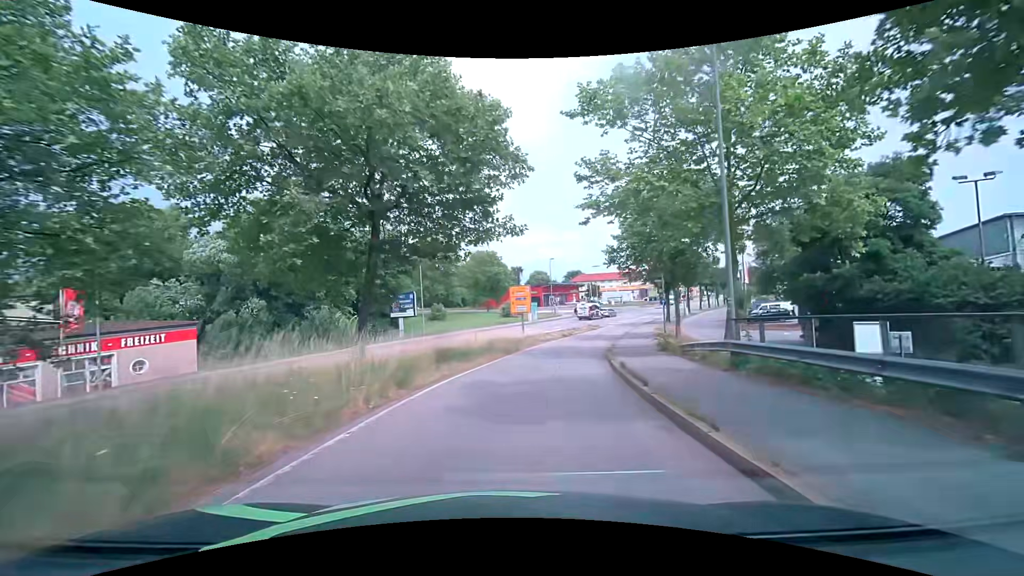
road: primary_link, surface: asphalt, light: Day
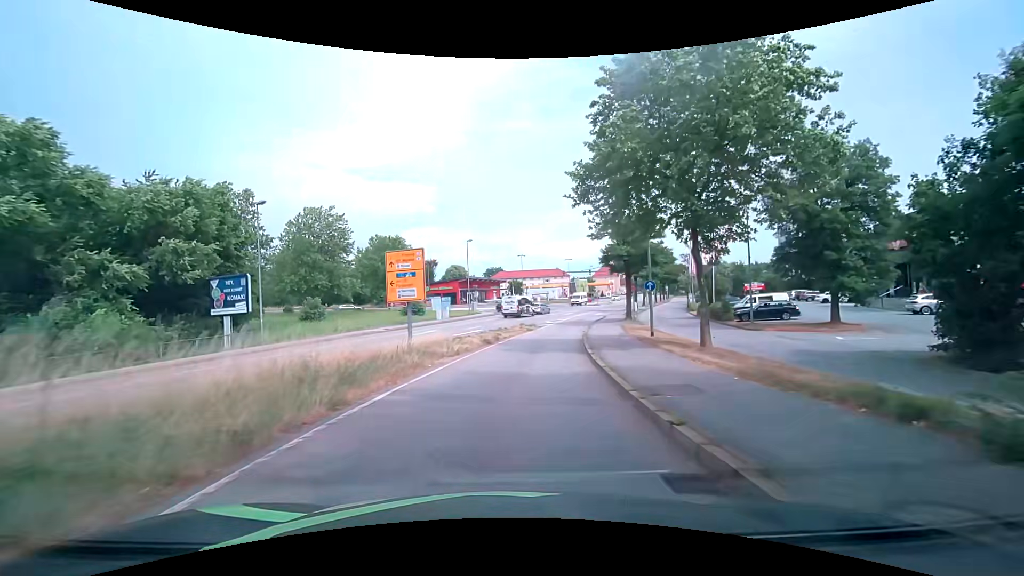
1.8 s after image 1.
(+1.5, +18.4) m; +8°
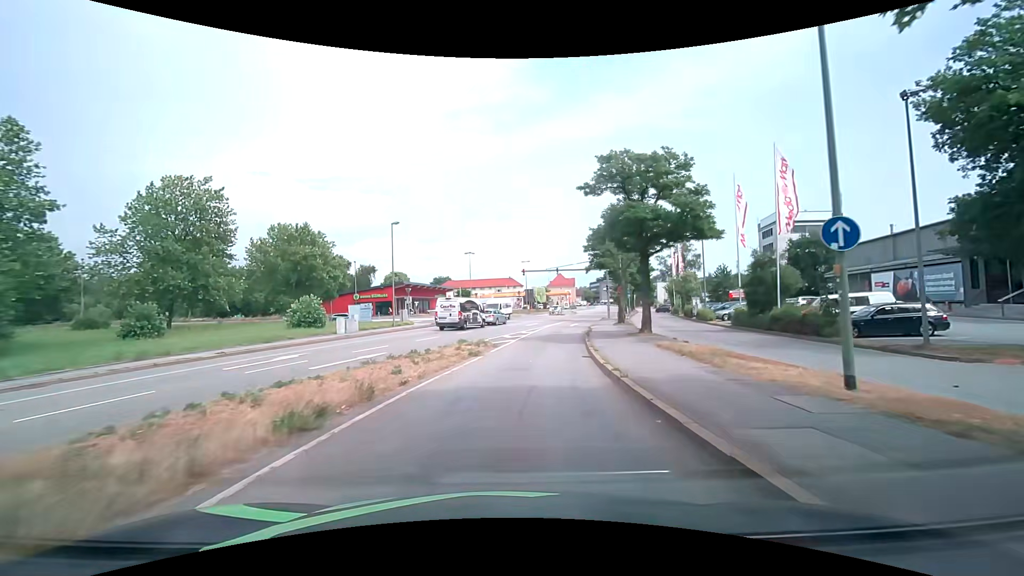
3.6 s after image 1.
(+1.0, +18.2) m; +6°
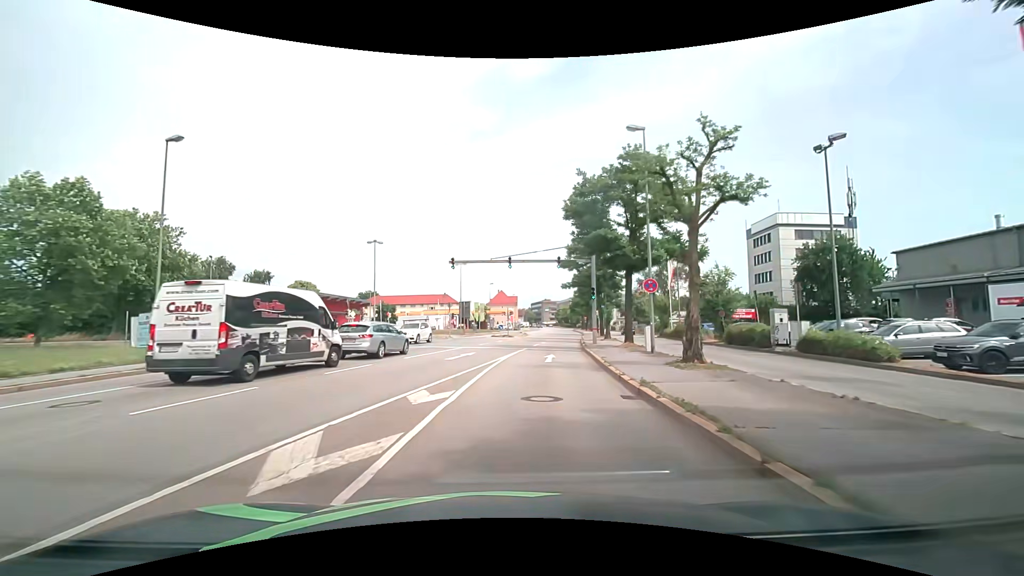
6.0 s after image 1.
(+1.6, +24.6) m; +8°
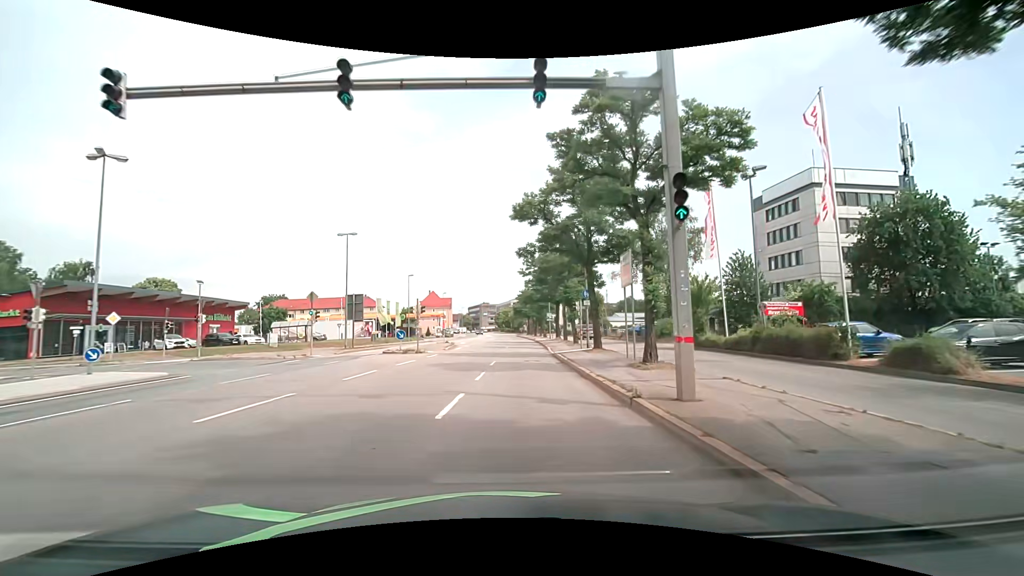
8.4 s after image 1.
(+1.5, +26.3) m; +6°
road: primary
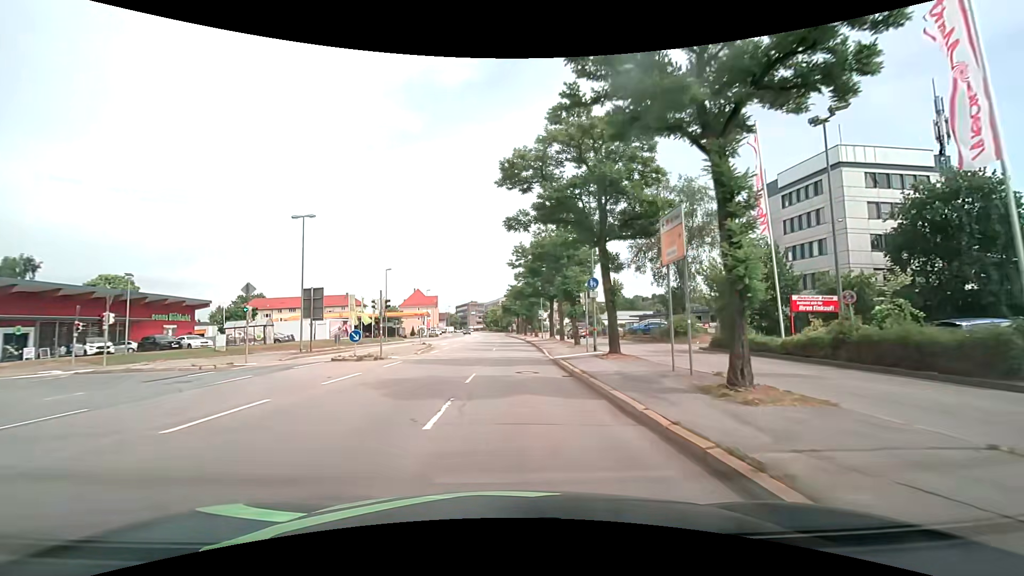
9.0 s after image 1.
(+0.1, +6.8) m; +2°
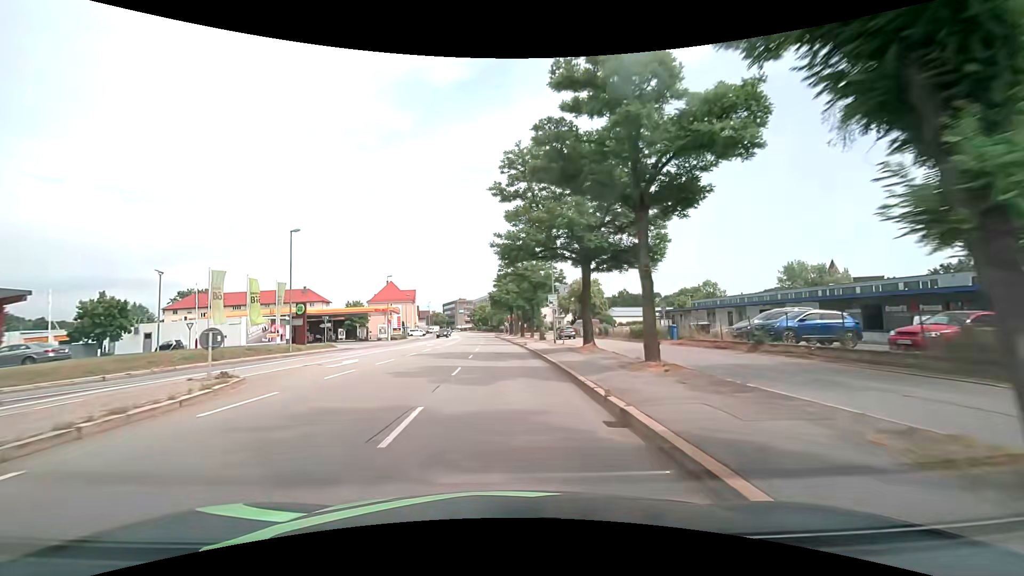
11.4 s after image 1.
(+0.2, +28.0) m; +1°
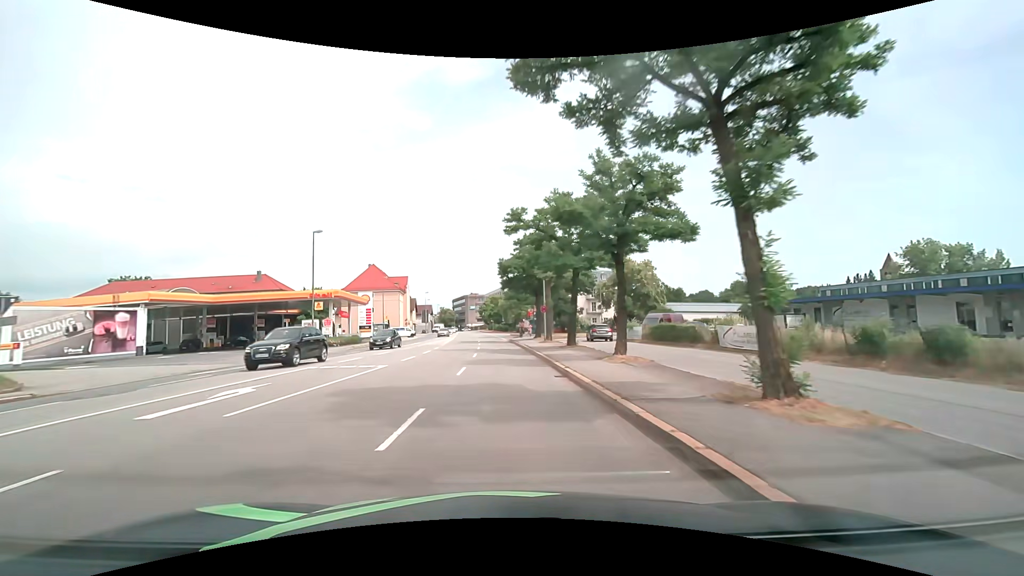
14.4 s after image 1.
(-0.6, +36.4) m; -2°
(0, +10) (0, +20) (0, +30) (-1, +40) (-1, +50) (-1, +60) (-2, +70) (-3, +80) (-4, +90) (-5, +100) m
